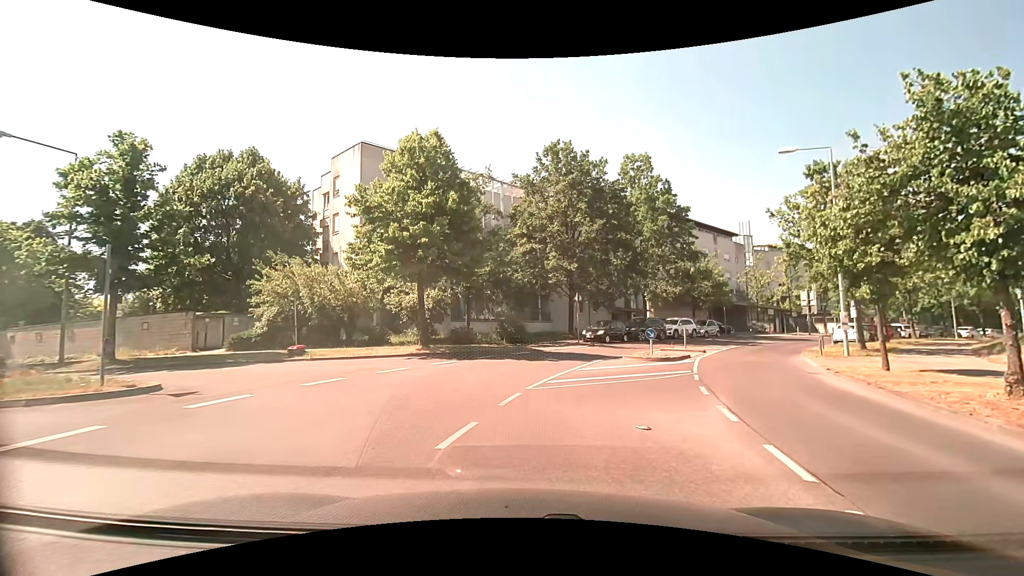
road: tertiary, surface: asphalt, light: Day
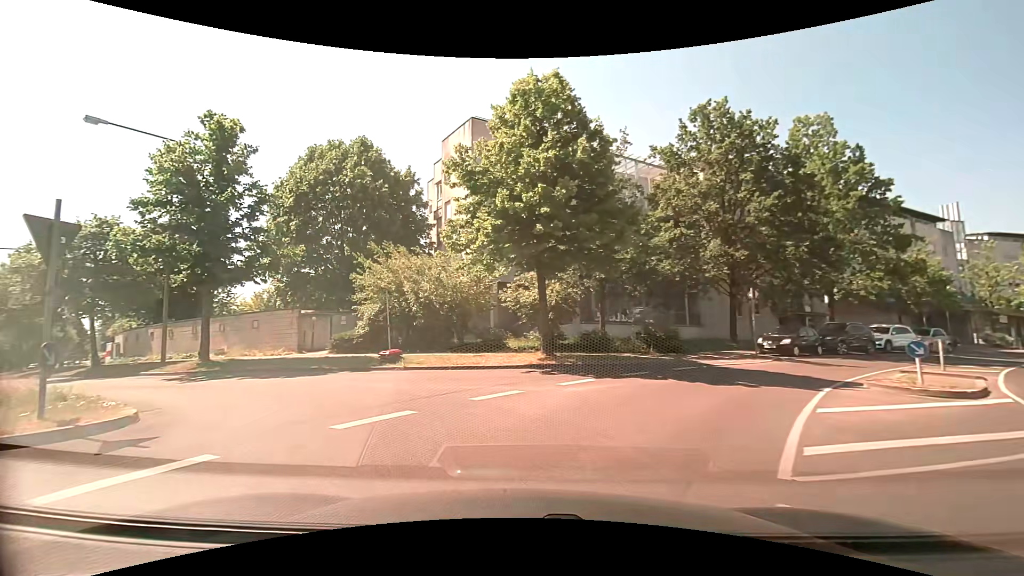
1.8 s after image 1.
(-0.6, +6.1) m; -14°
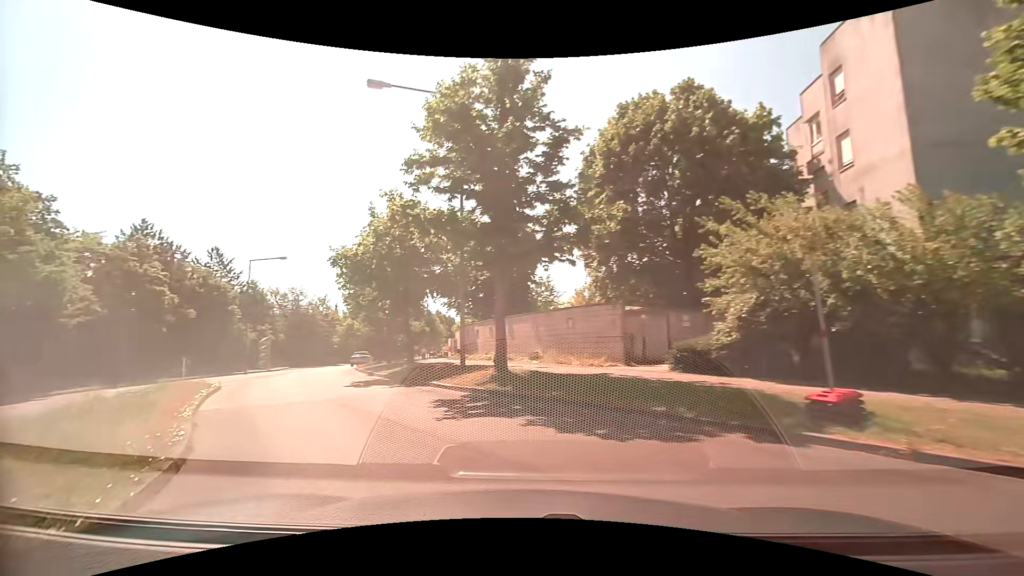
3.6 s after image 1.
(-2.9, +9.1) m; -35°
(-3, +10) (-7, +18) (-12, +27) (-15, +37) (-17, +47) (-18, +57) (-19, +66) (-20, +76) (-22, +86) (-23, +96) m
